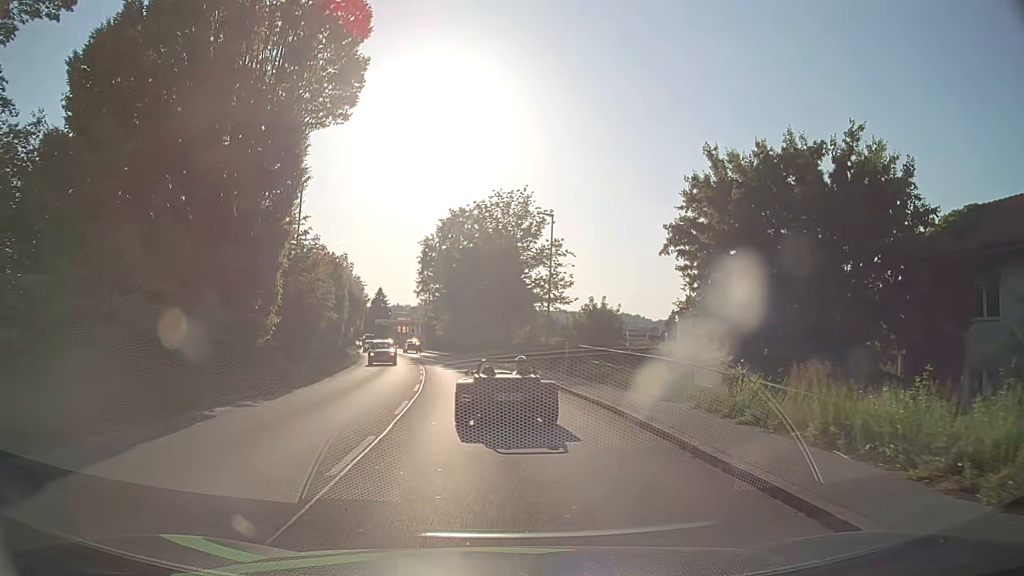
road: tertiary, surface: asphalt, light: Day
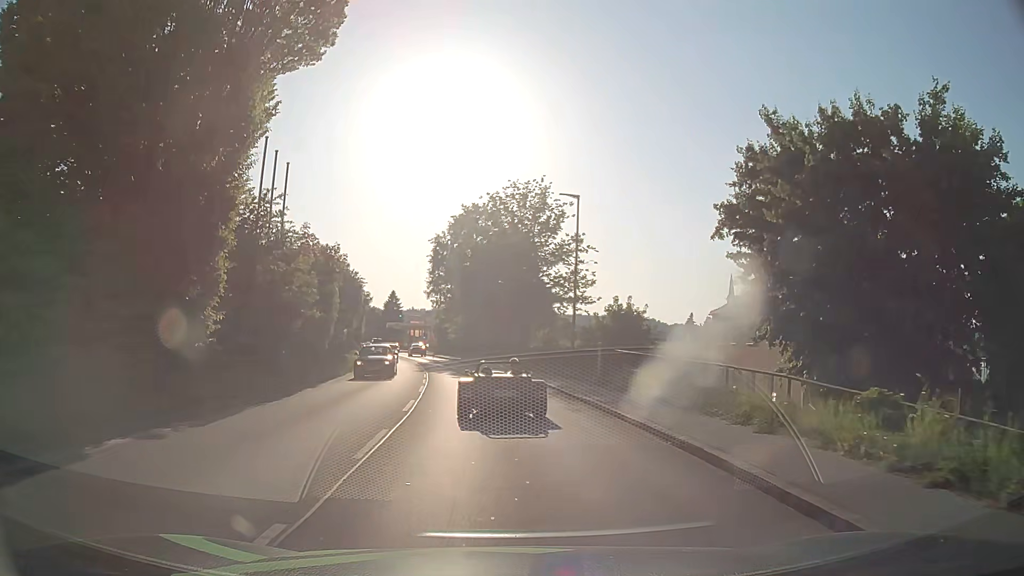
(0.0, +4.8) m; -1°
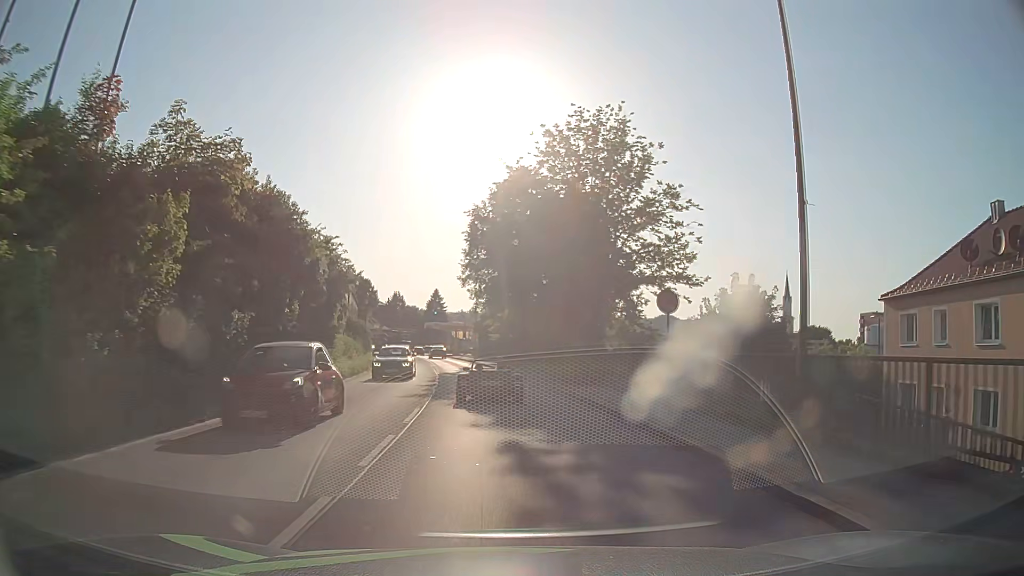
(-0.5, +17.3) m; -4°
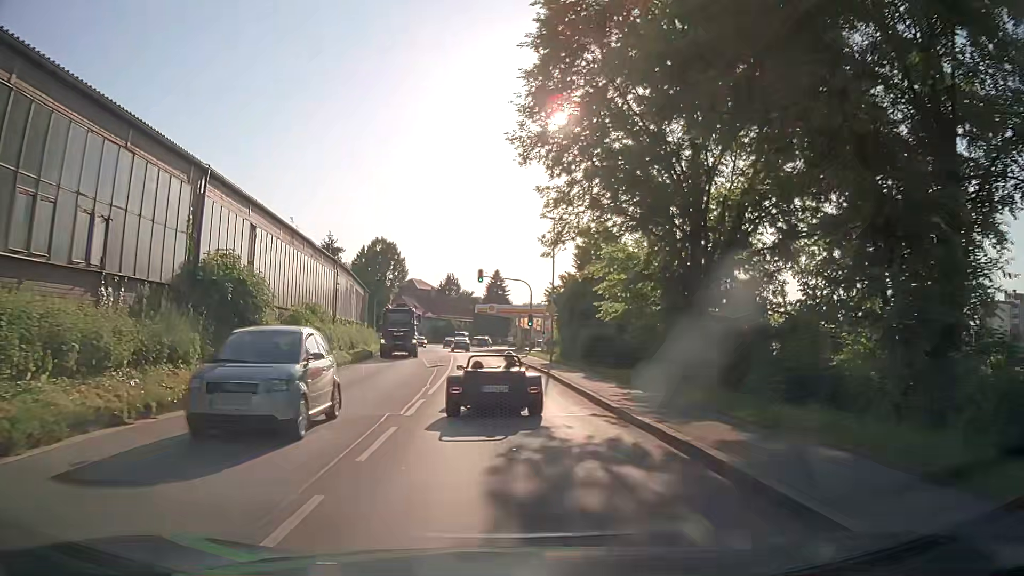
(-1.9, +36.5) m; -6°
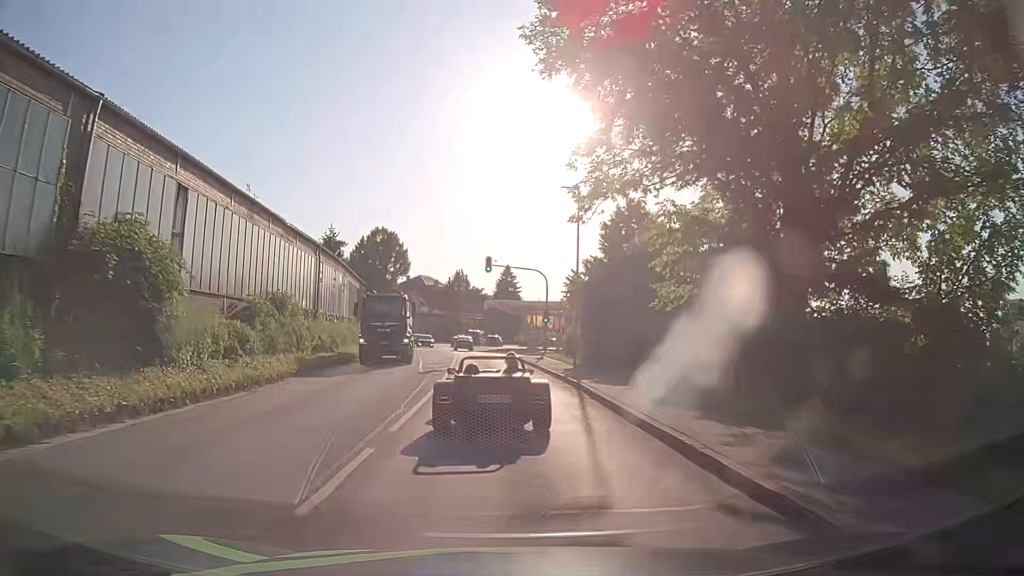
(0.0, +6.6) m; 0°
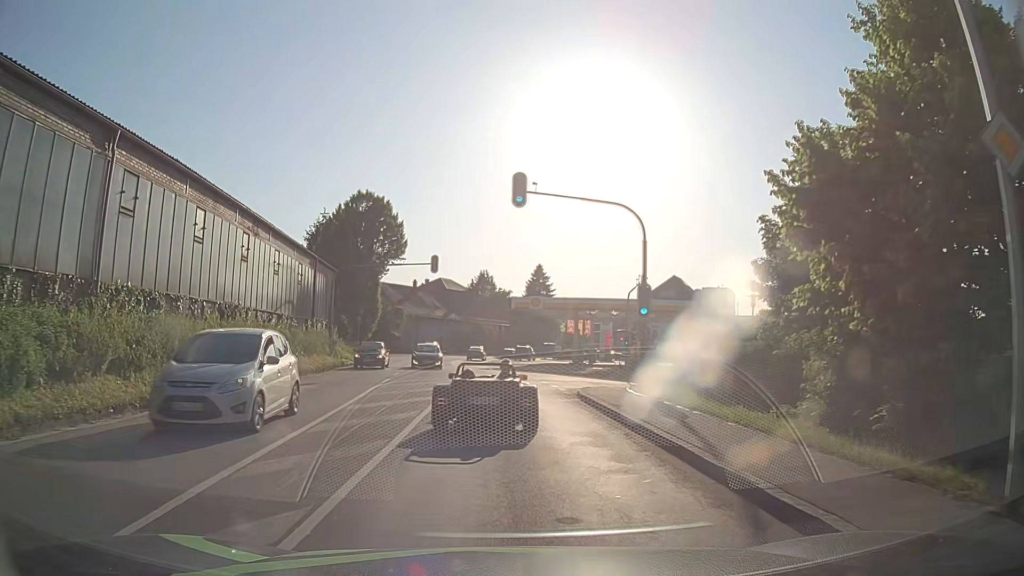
(-0.7, +23.3) m; -3°
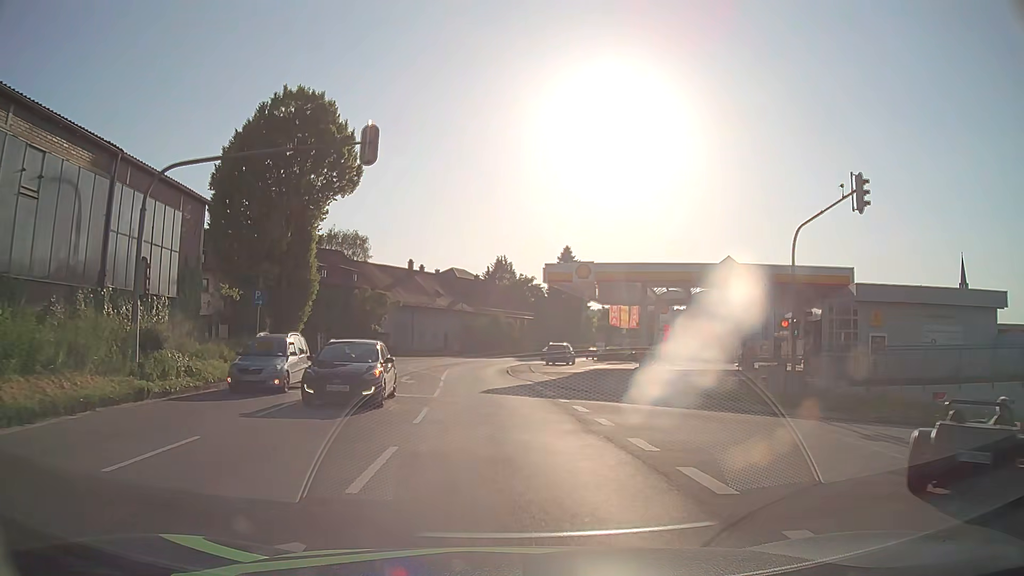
(-0.3, +23.9) m; -1°
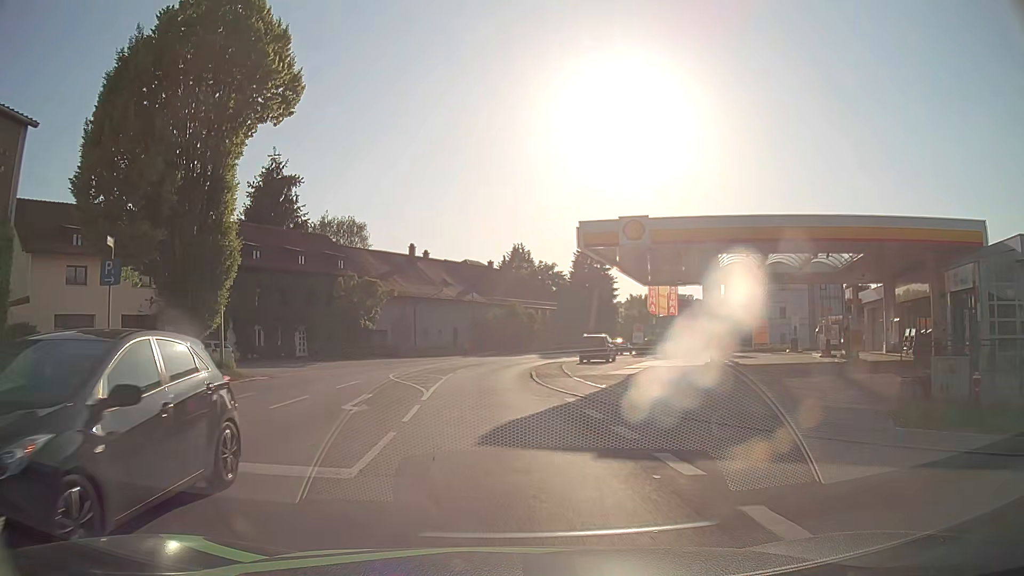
(0.0, +11.5) m; -1°
(0, +10) (-1, +20) (-1, +30) (-1, +40) (+1, +50) (+4, +59) (+9, +68) (+14, +77) (+19, +85) (+24, +94) m
